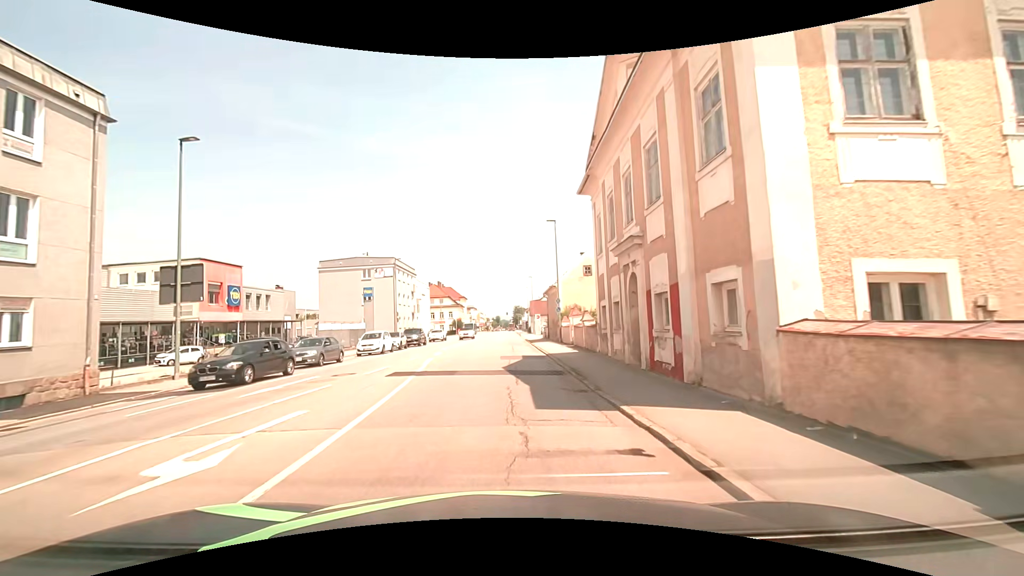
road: tertiary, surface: asphalt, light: Day
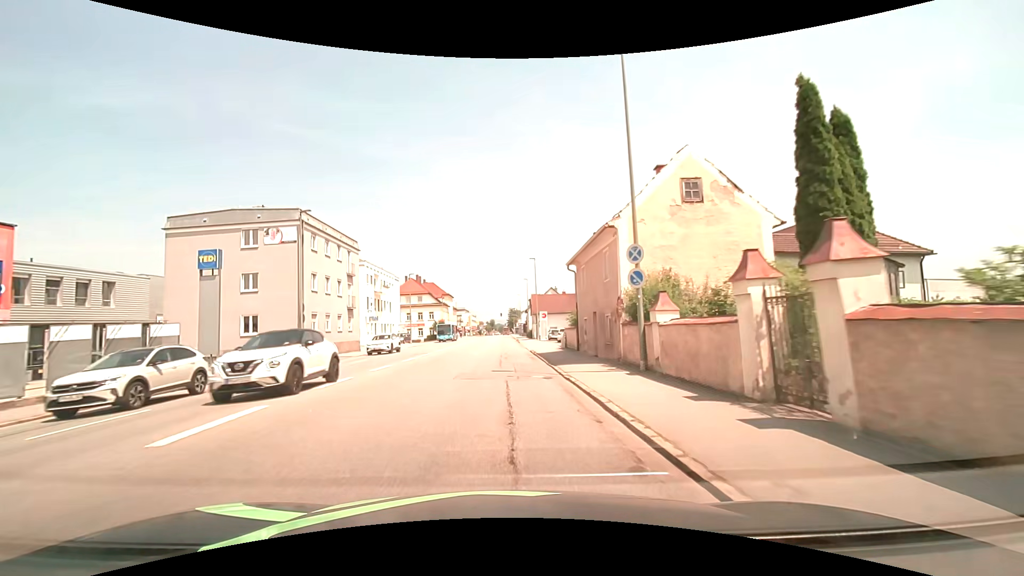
(+0.1, +26.4) m; 0°
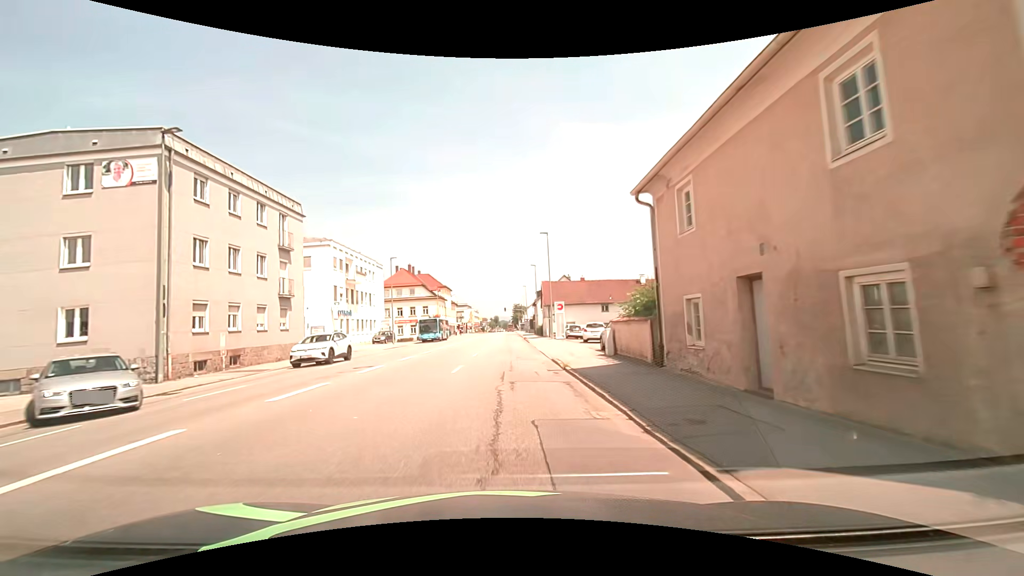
(0.0, +14.2) m; 0°
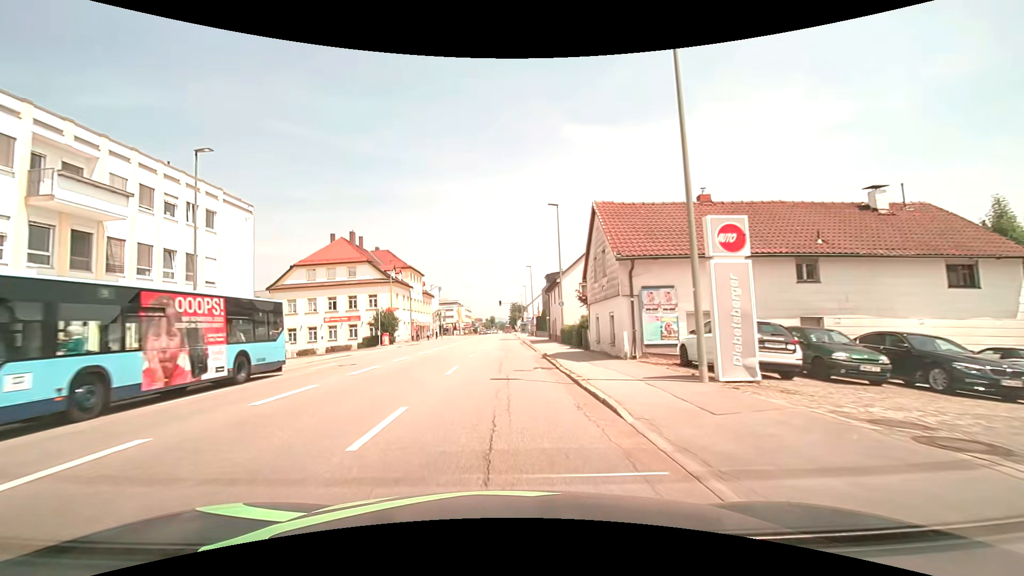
(+0.2, +36.8) m; +1°
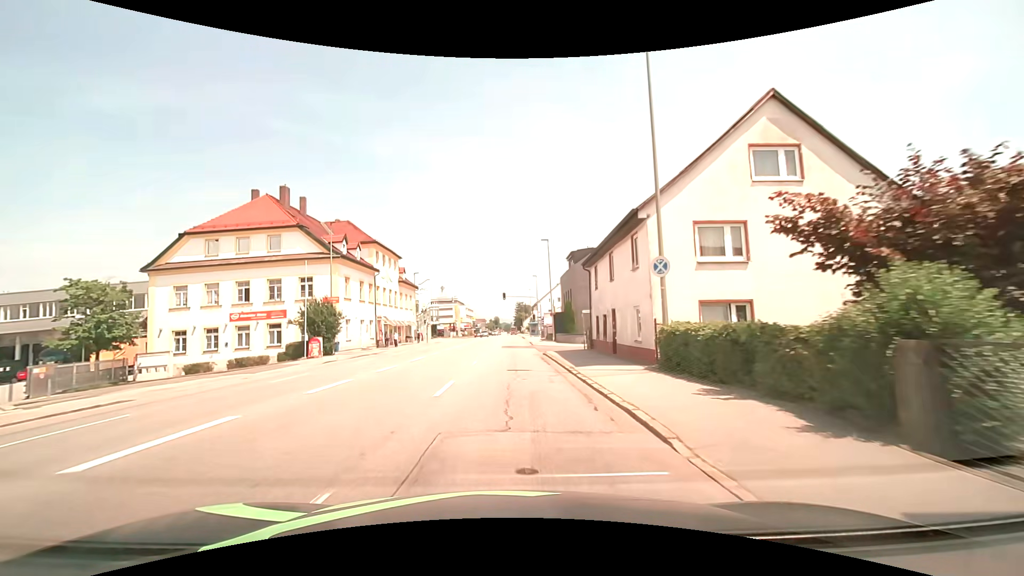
(-0.3, +22.5) m; -1°
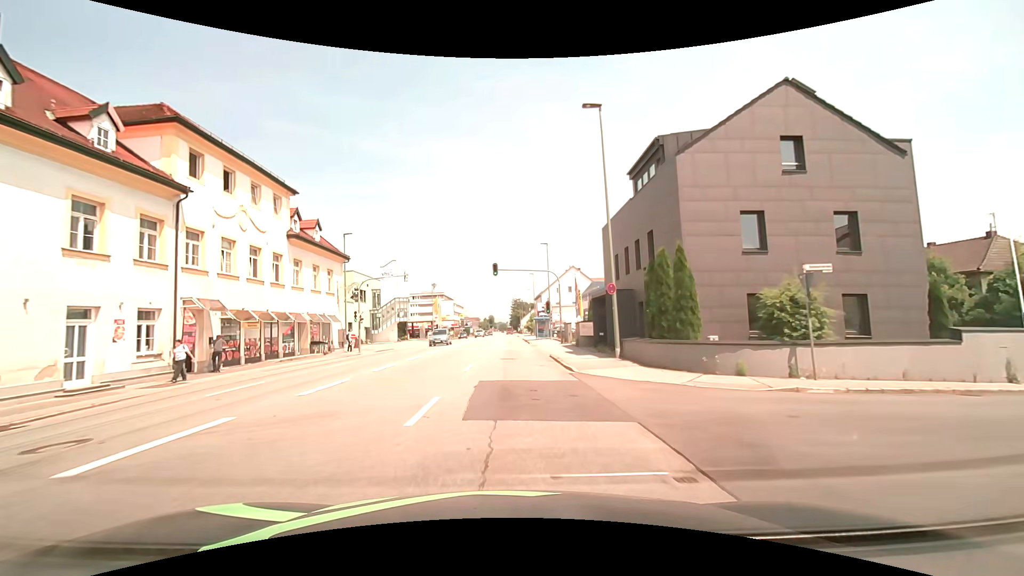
(+0.1, +30.3) m; 0°
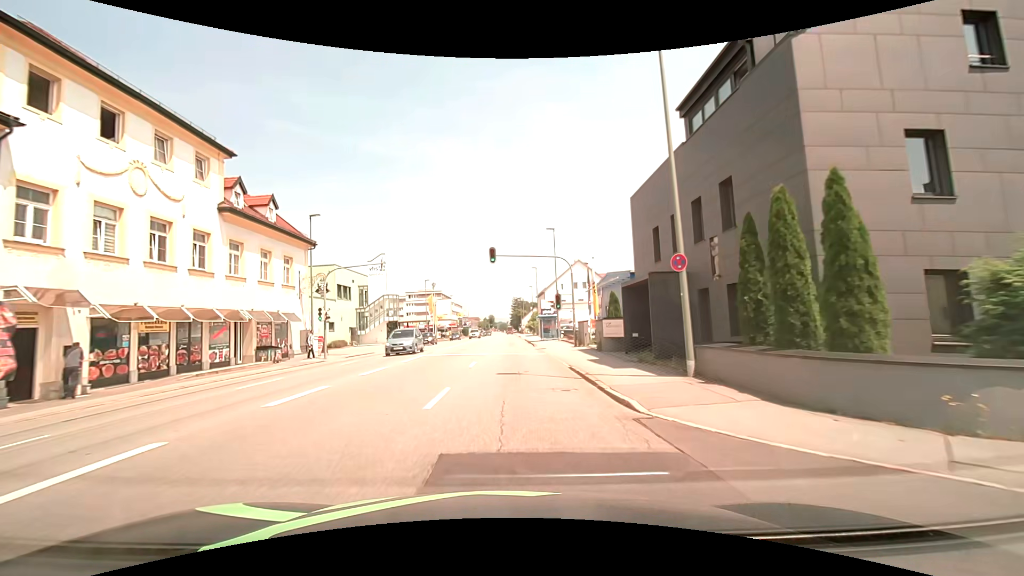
(0.0, +7.6) m; 0°
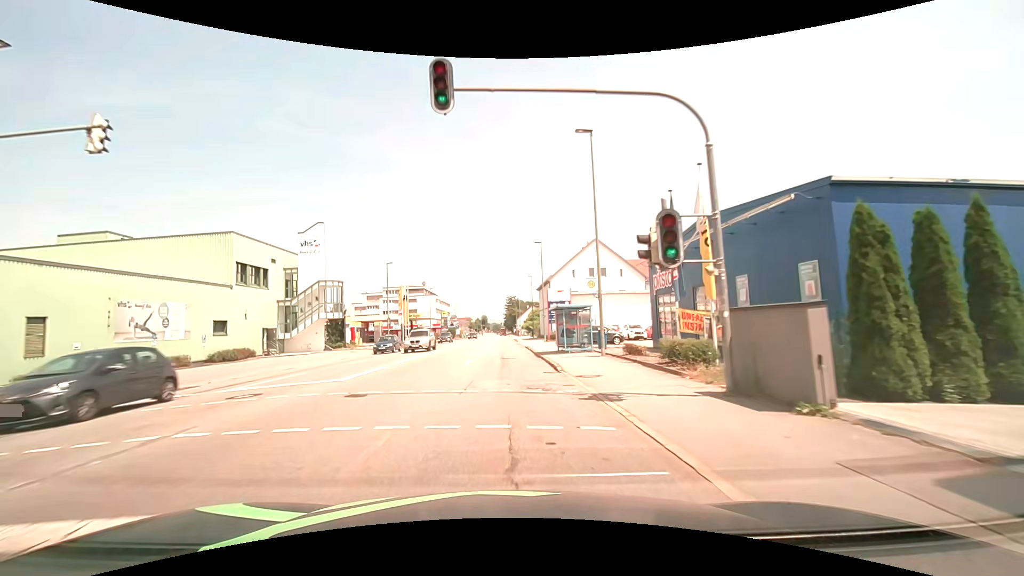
(+0.1, +22.8) m; +1°
(0, +10) (0, +20) (0, +30) (-1, +40) (-1, +50) (-1, +60) (-1, +70) (-1, +80) (-1, +90) (-2, +100) m
